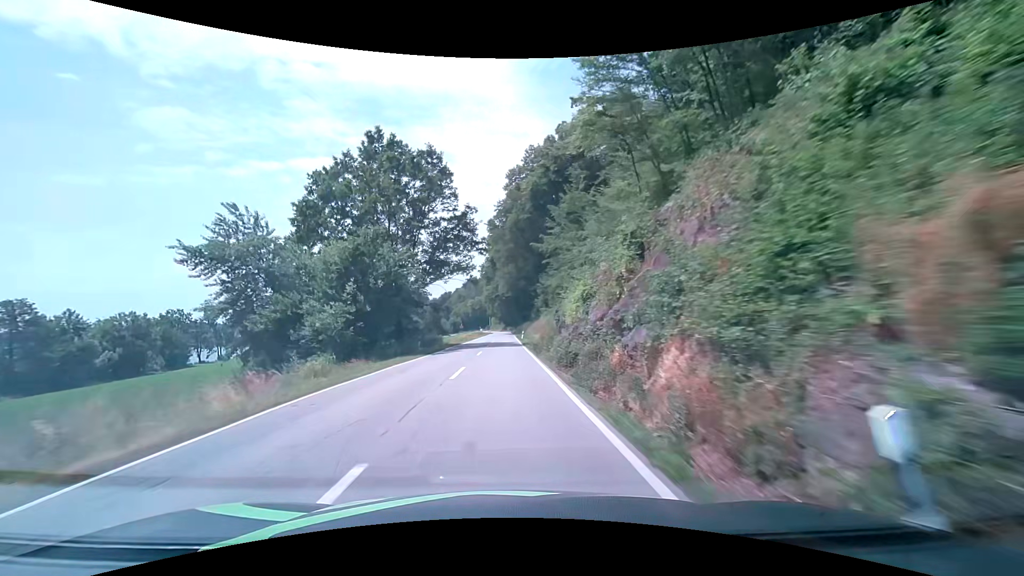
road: secondary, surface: asphalt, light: Day
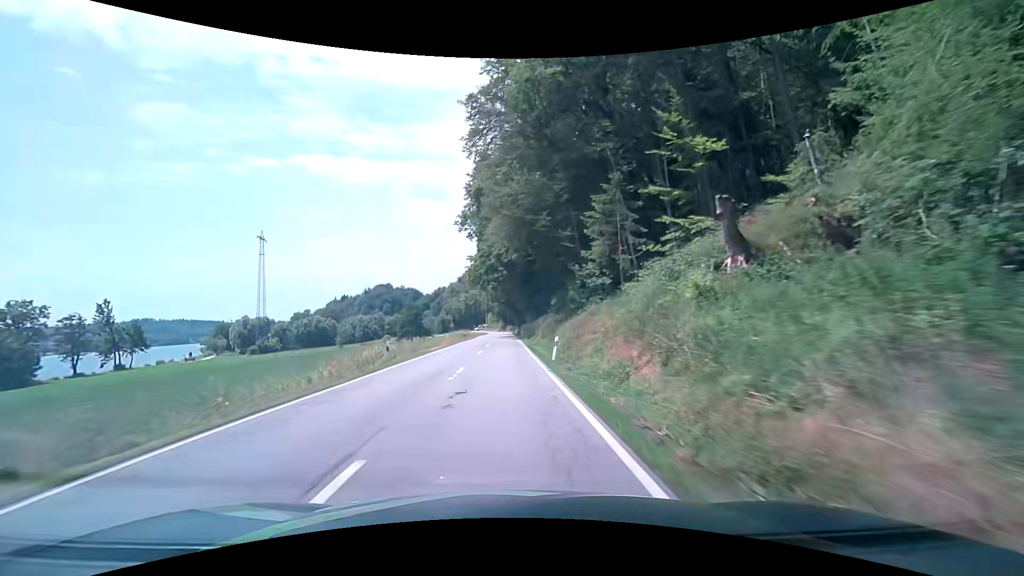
(+0.2, +47.5) m; 0°
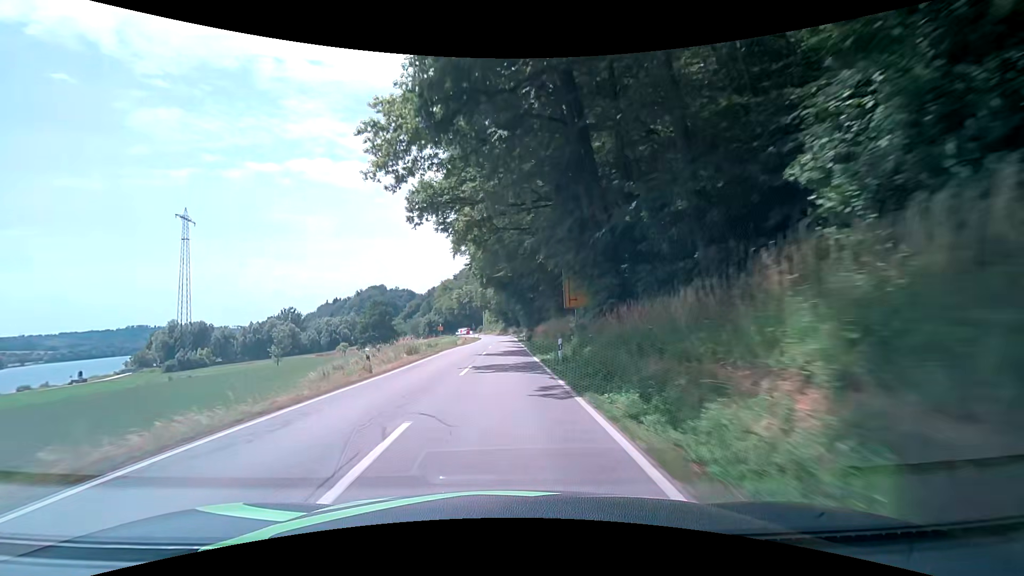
(0.0, +45.5) m; 0°
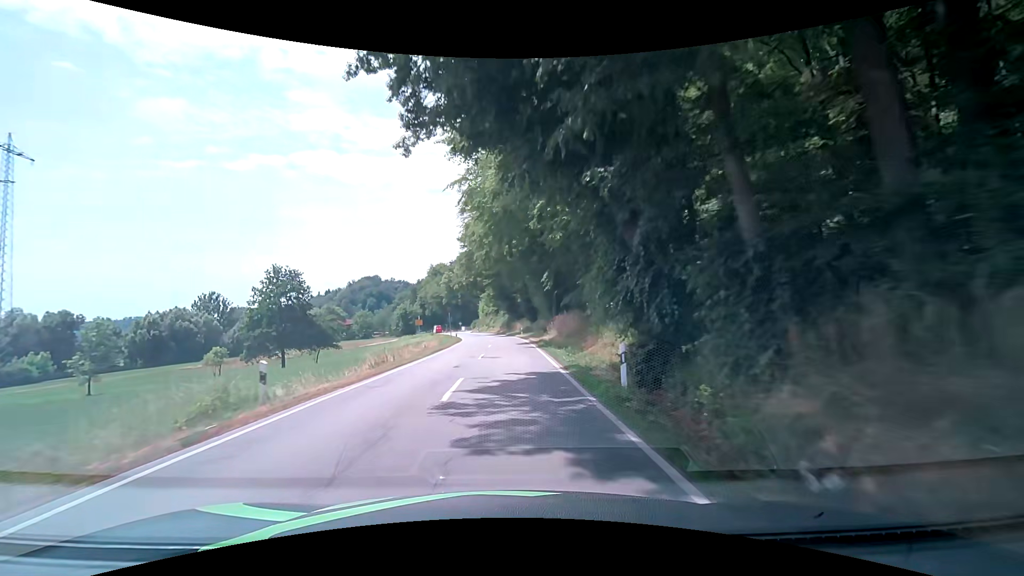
(-0.3, +53.4) m; -1°
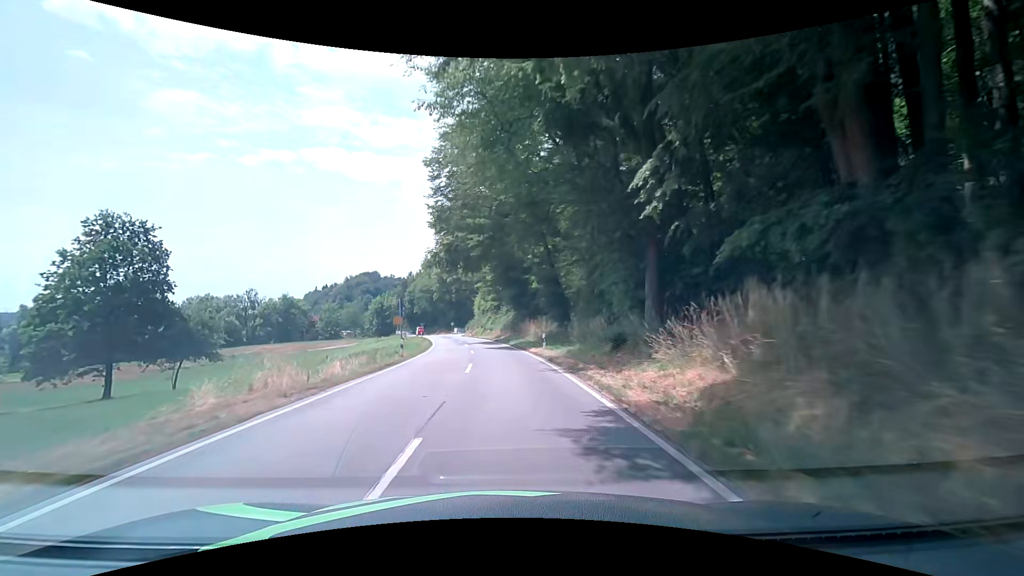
(+0.1, +30.3) m; 0°
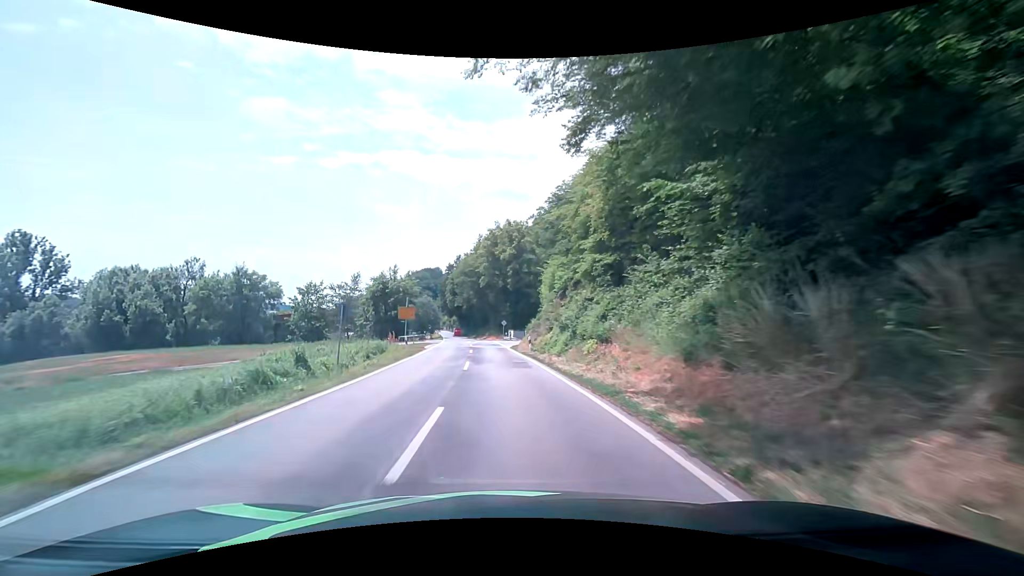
(-2.6, +47.7) m; -7°
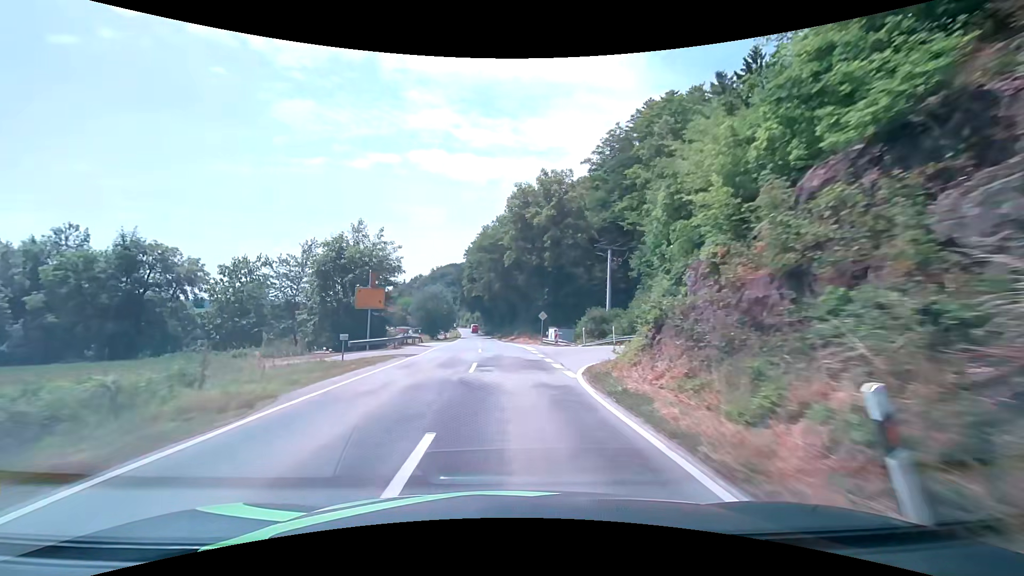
(-1.2, +27.4) m; -4°
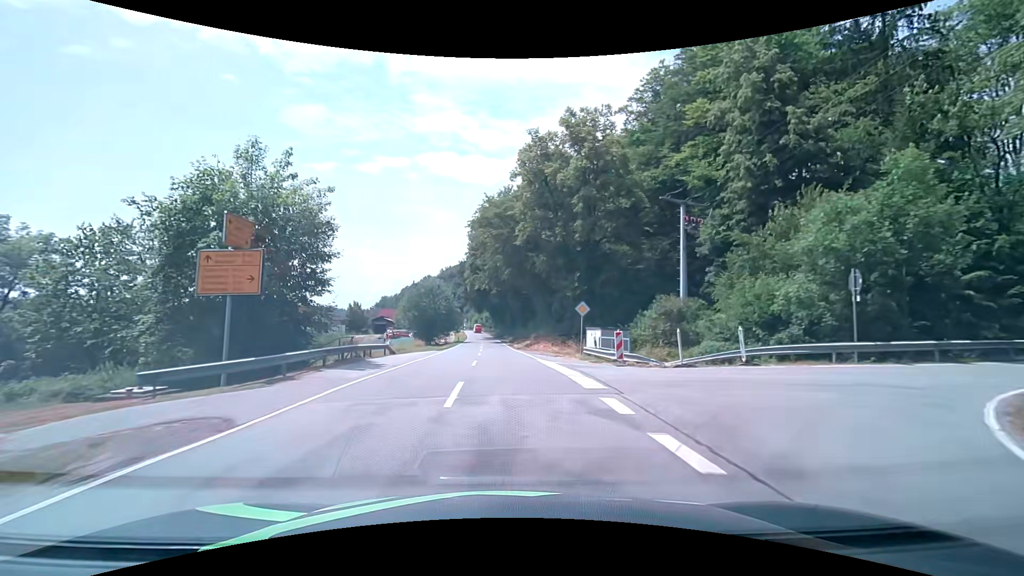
(-0.1, +18.0) m; -1°
(0, +10) (0, +20) (-1, +30) (-1, +40) (-1, +50) (-2, +60) (-2, +70) (-3, +80) (-3, +90) (-4, +100) m
